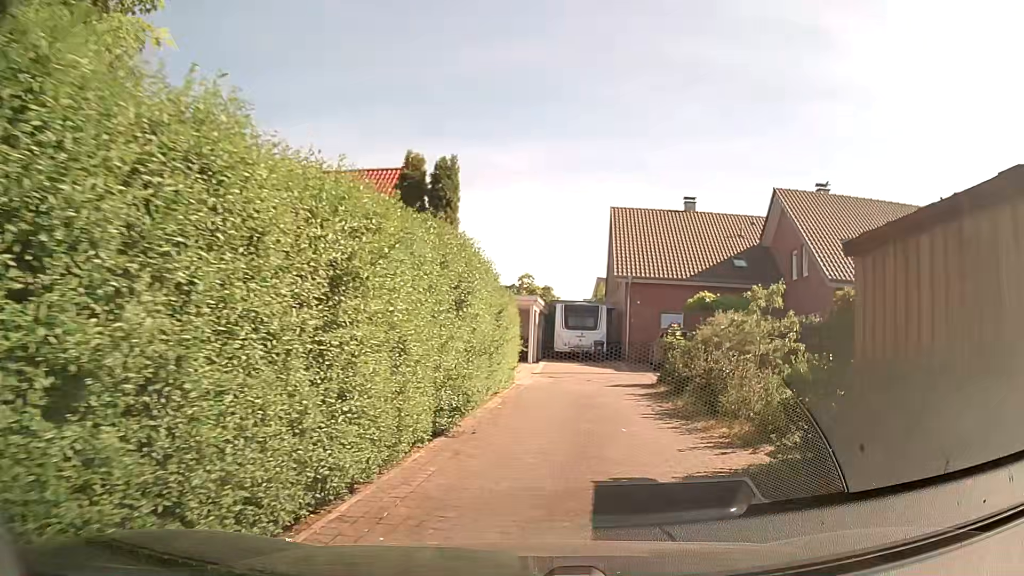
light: Day
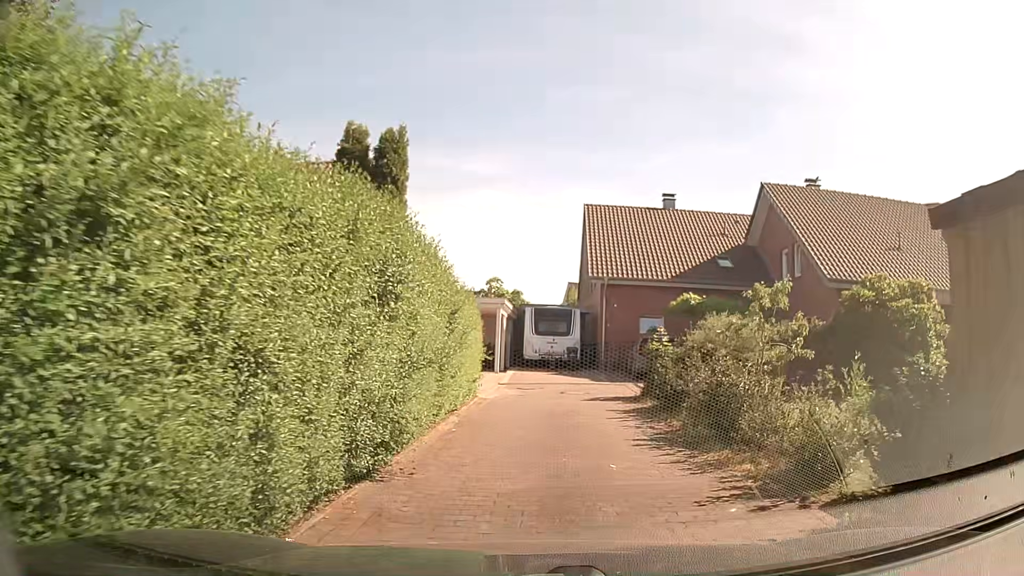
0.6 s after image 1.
(+0.1, +2.5) m; +2°
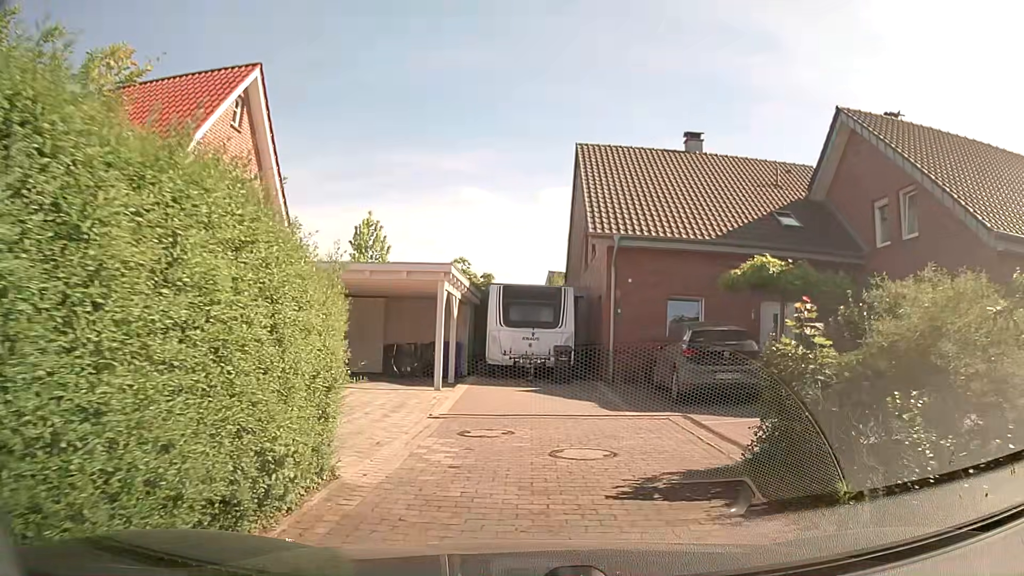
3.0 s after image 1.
(+0.4, +10.0) m; +3°
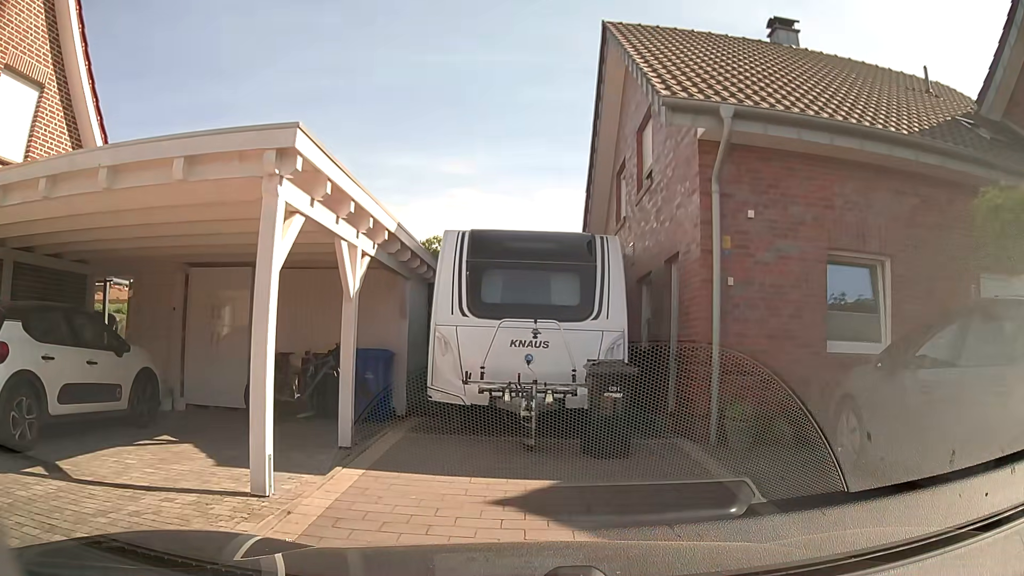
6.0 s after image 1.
(-0.1, +9.8) m; -1°
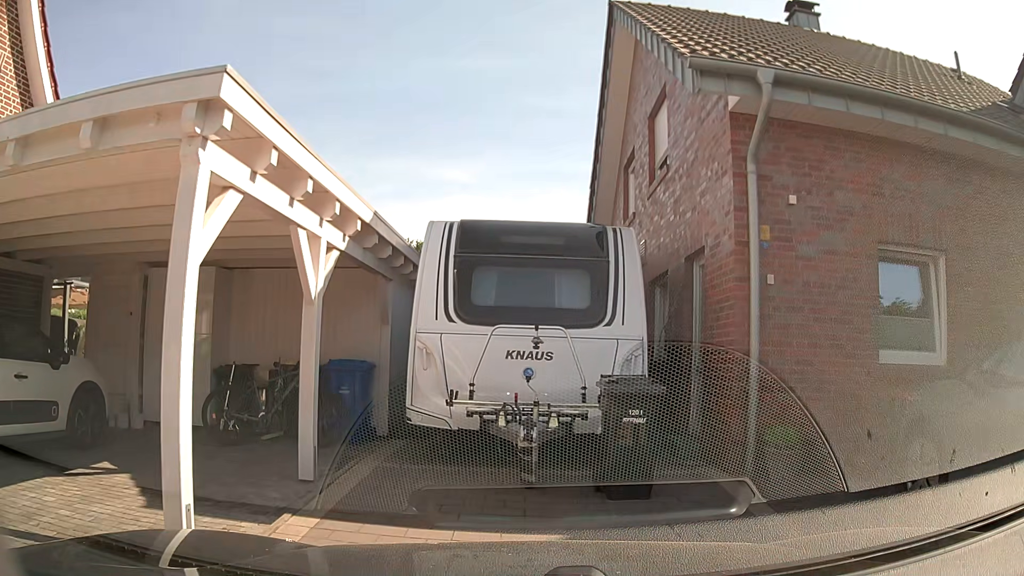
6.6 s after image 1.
(0.0, +1.3) m; +1°
